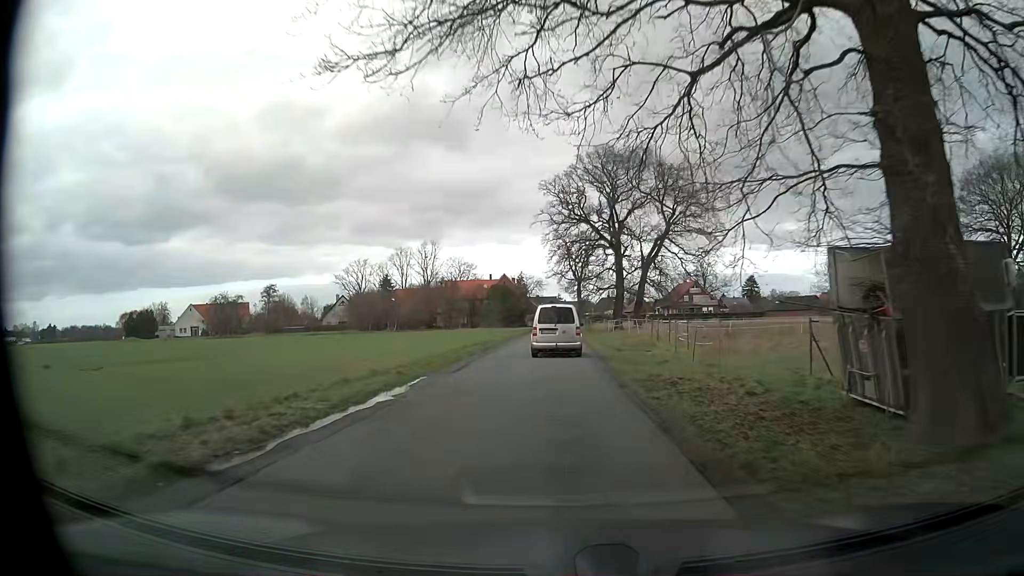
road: unclassified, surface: asphalt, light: Day
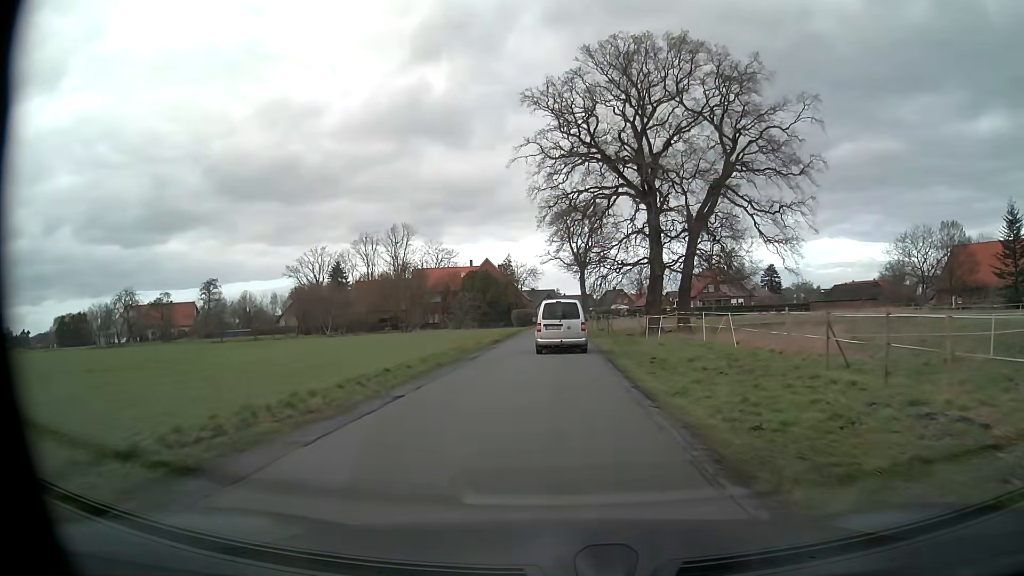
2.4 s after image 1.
(+0.3, +30.0) m; 0°
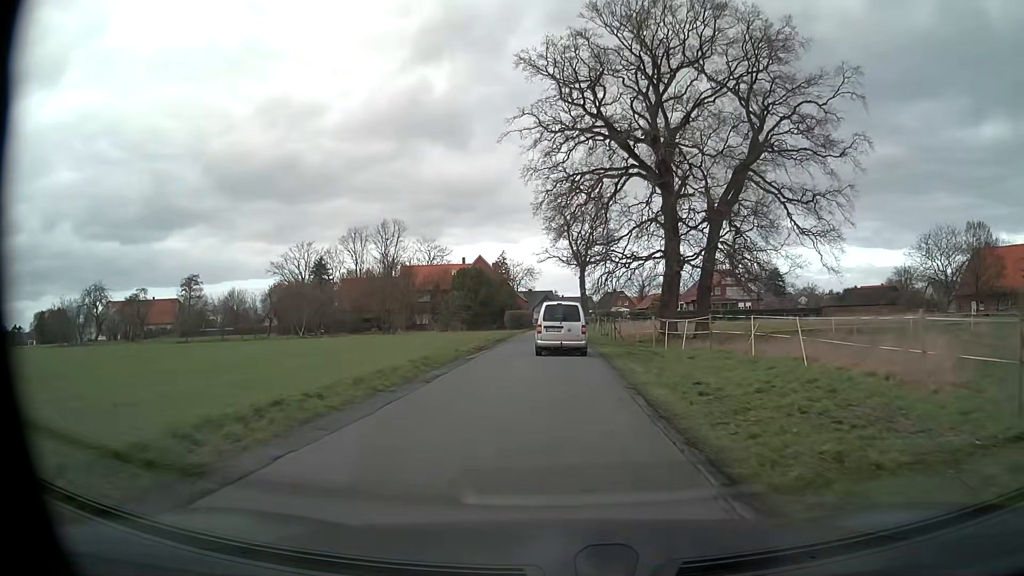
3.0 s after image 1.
(0.0, +7.3) m; 0°
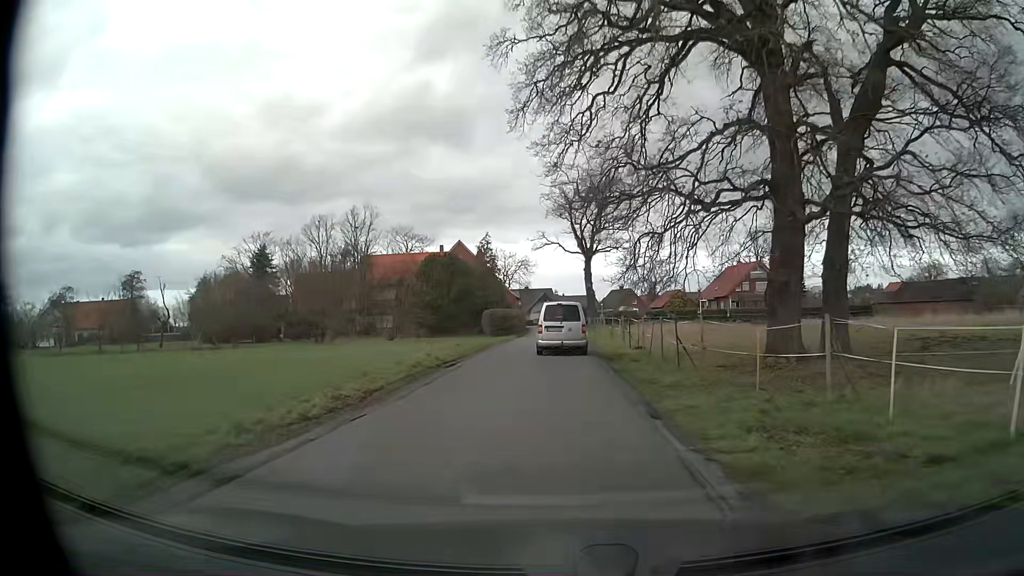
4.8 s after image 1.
(0.0, +20.7) m; 0°
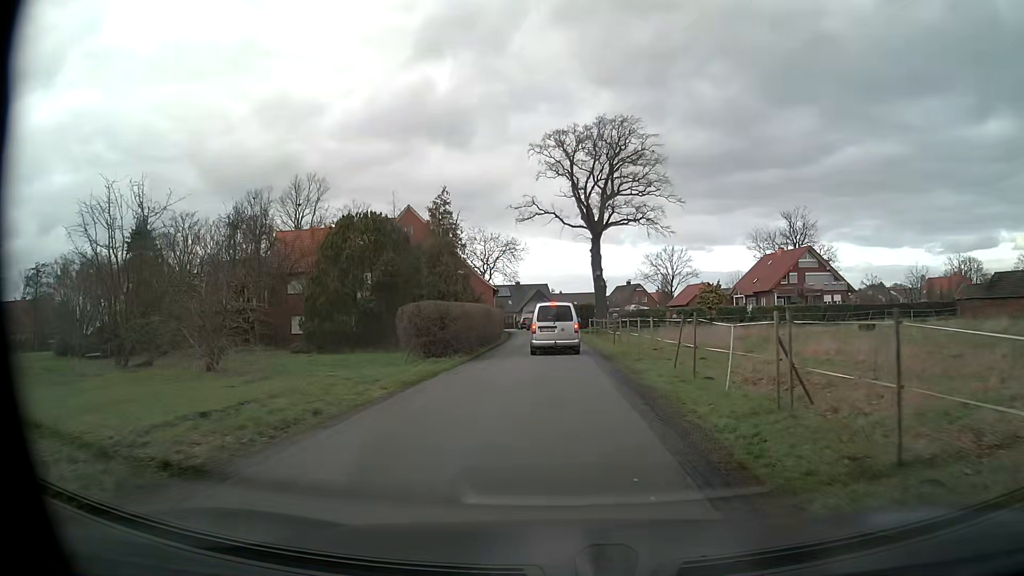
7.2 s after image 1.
(-0.1, +25.3) m; 0°
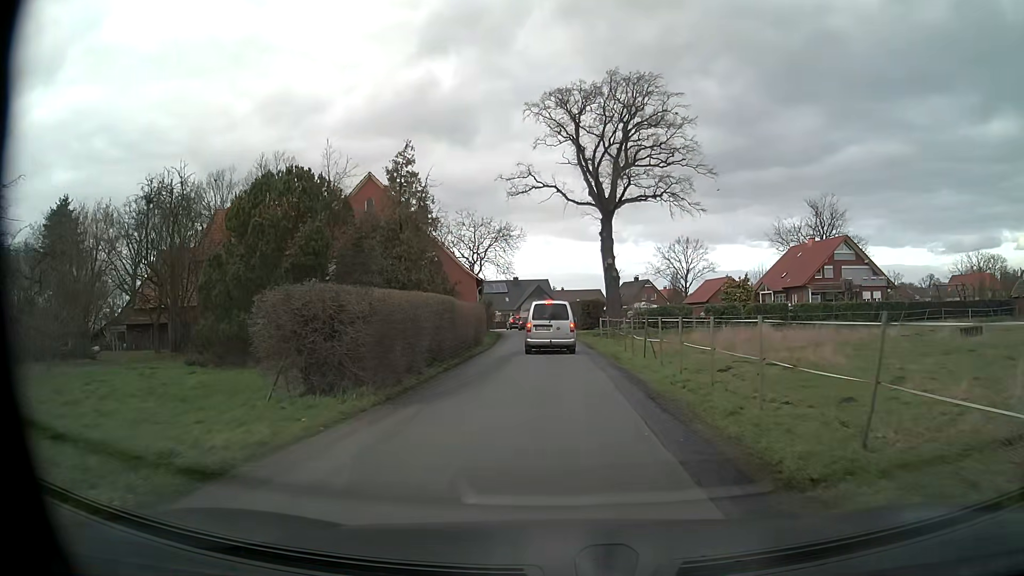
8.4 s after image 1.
(0.0, +11.8) m; 0°
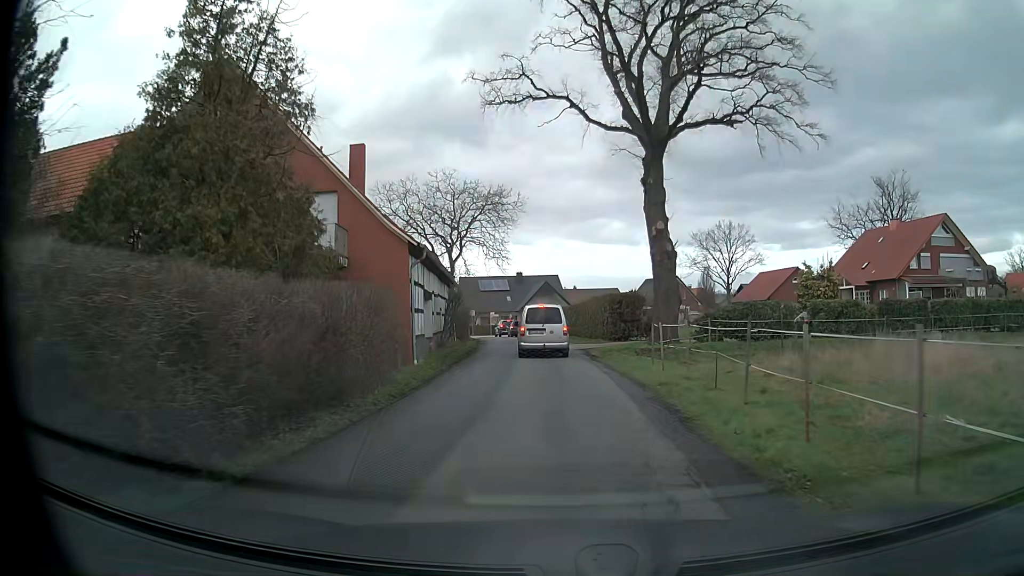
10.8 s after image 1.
(0.0, +20.6) m; 0°
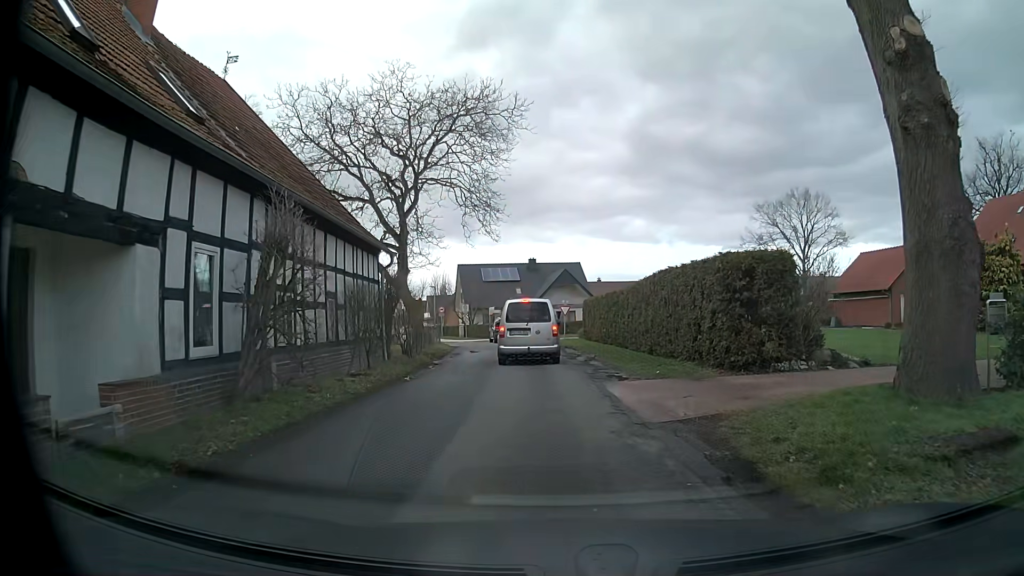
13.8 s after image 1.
(-0.4, +20.8) m; -2°
